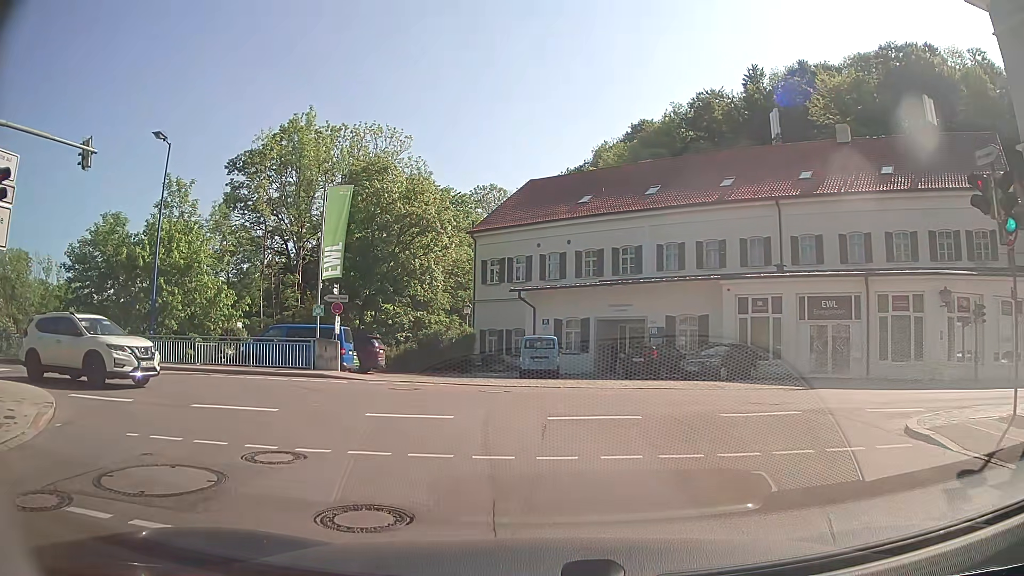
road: residential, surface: asphalt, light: Day
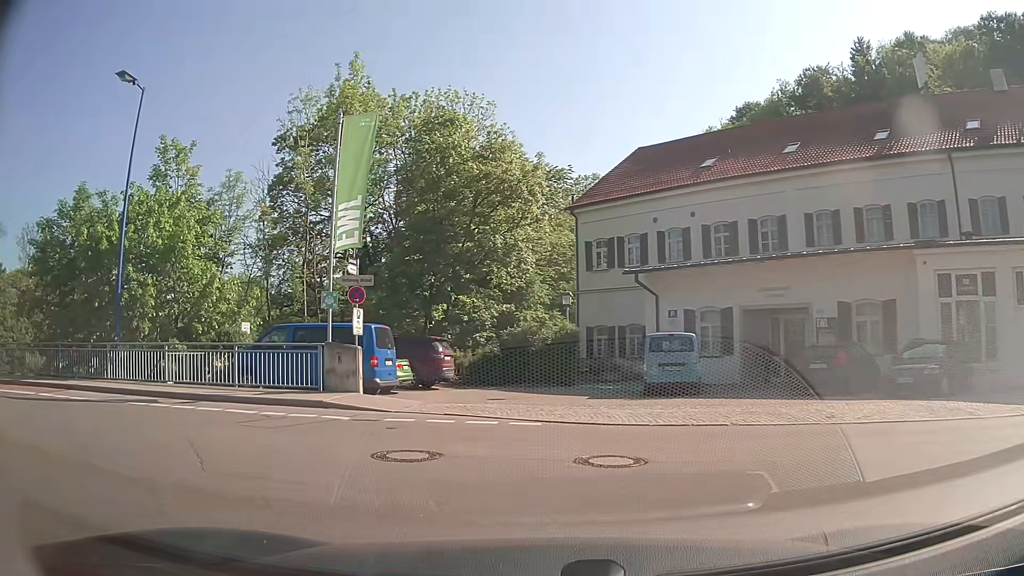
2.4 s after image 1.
(-0.3, +9.2) m; -7°
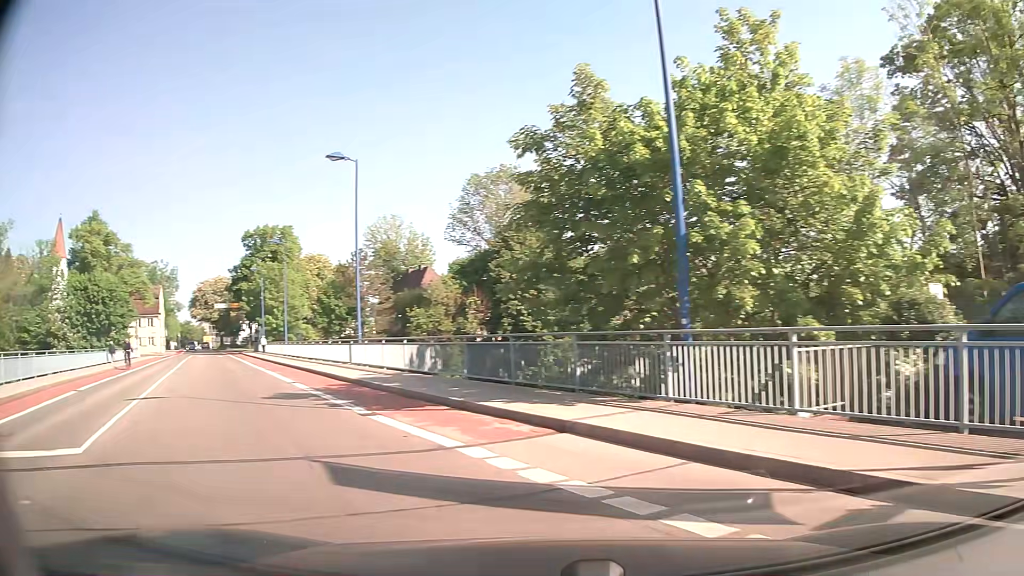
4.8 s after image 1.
(-4.3, +9.6) m; -54°
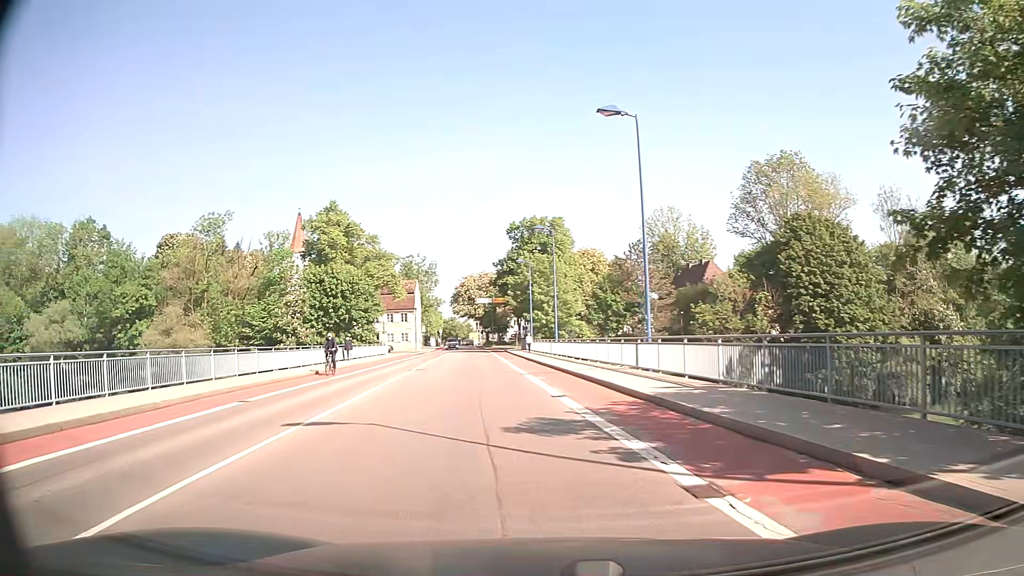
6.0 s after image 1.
(-1.5, +6.2) m; -24°
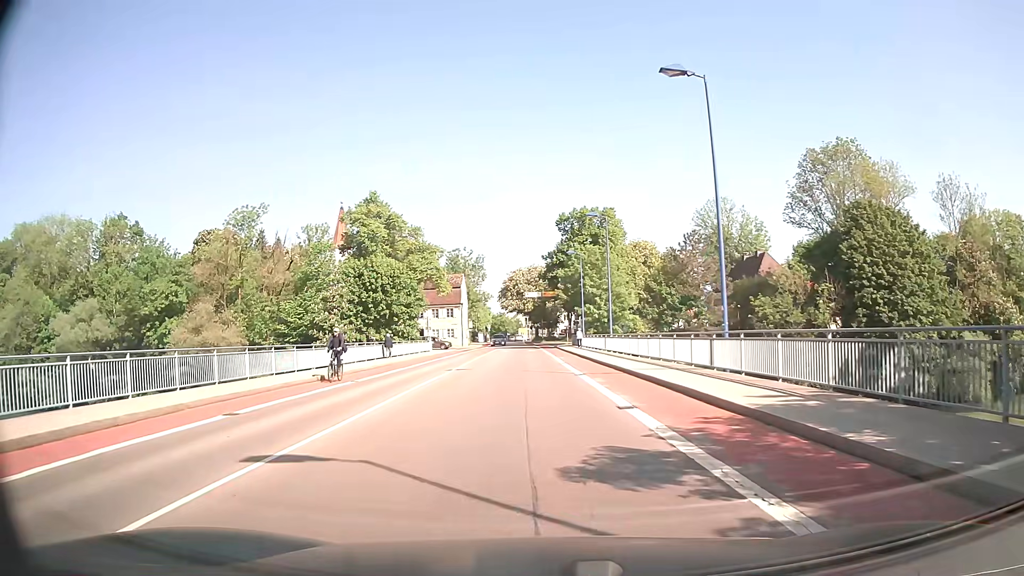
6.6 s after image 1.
(-0.1, +3.6) m; -4°
